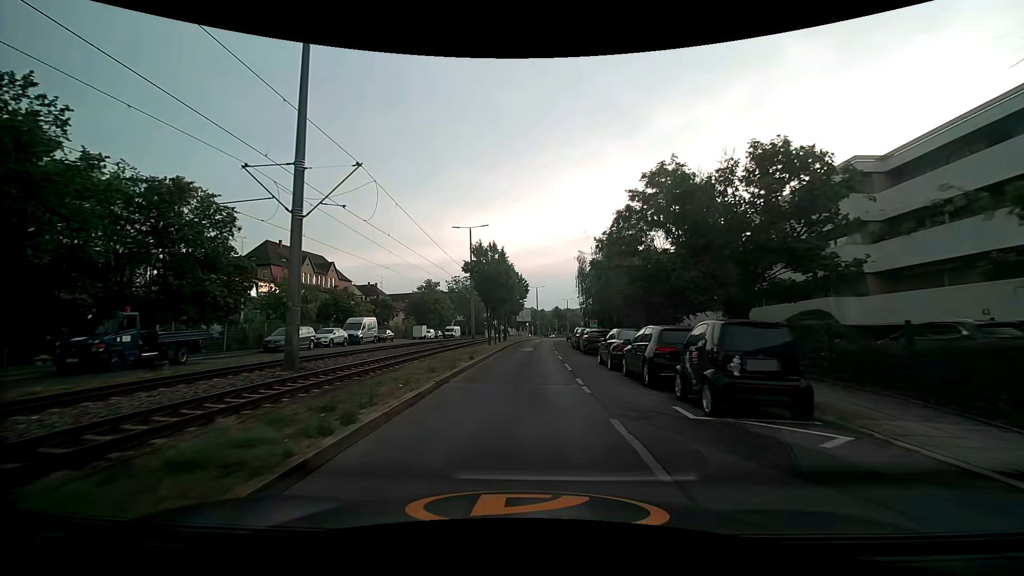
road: secondary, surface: asphalt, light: Day
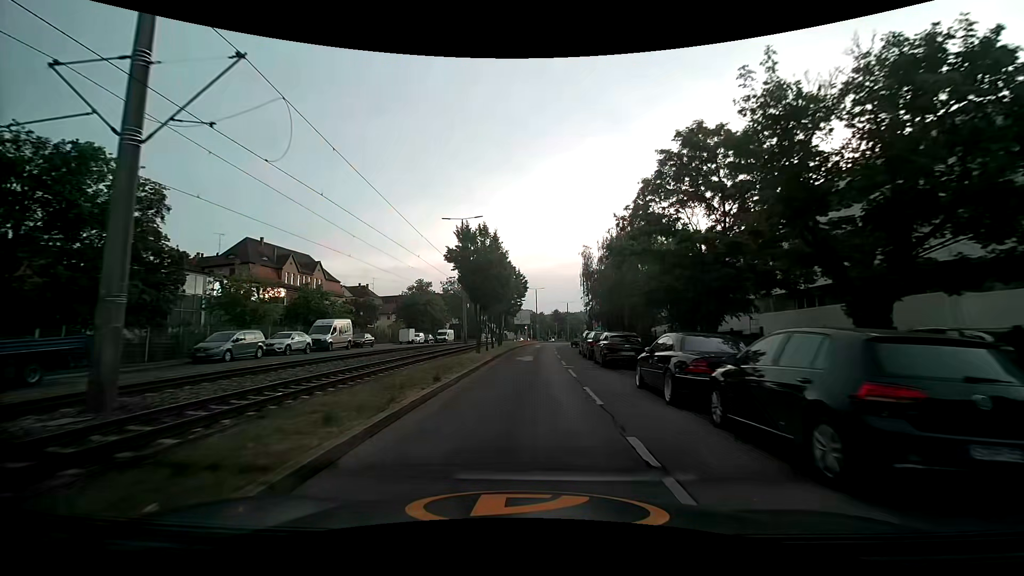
(0.0, +7.1) m; 0°
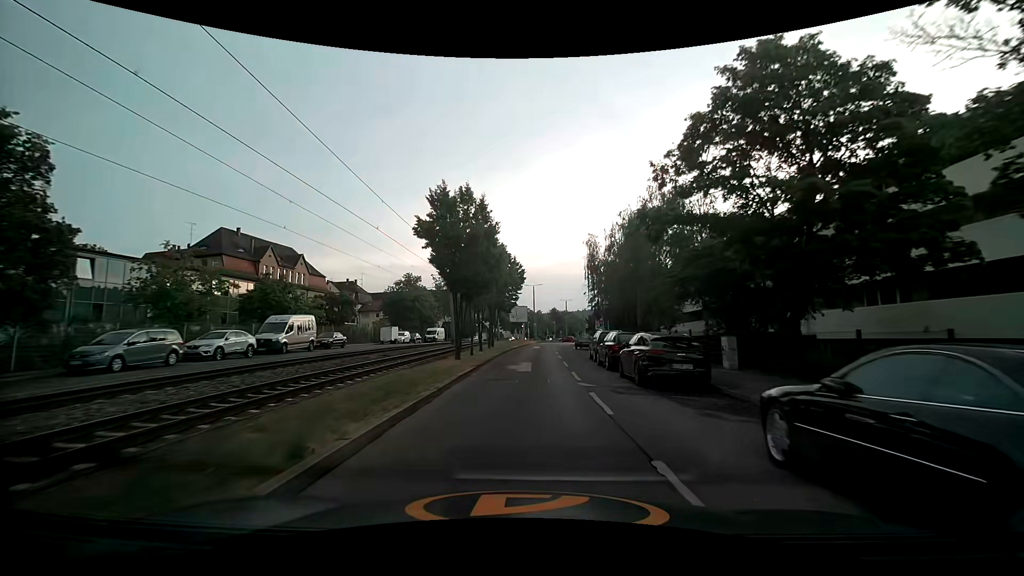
(0.0, +7.1) m; +1°
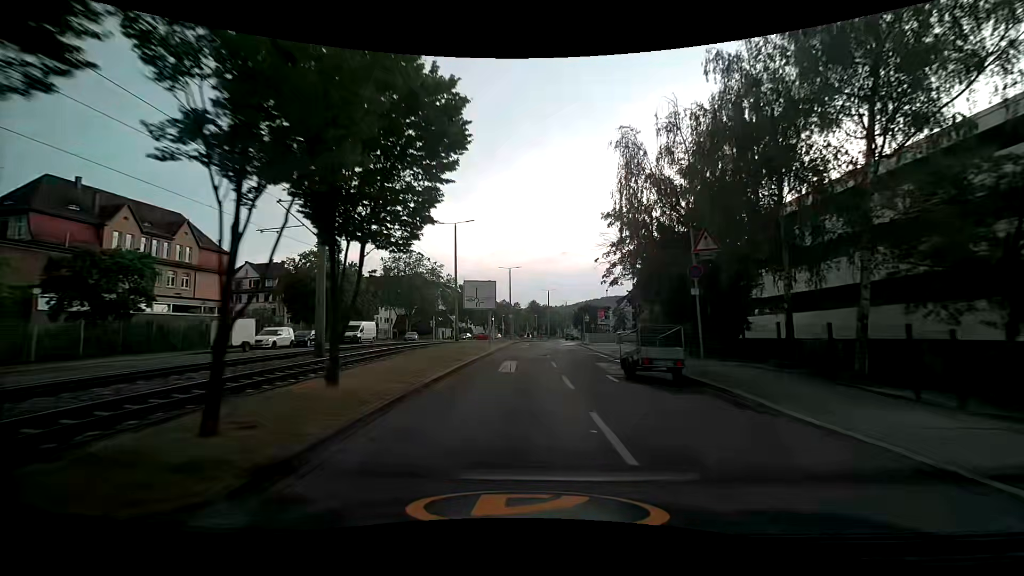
(+0.5, +27.4) m; +2°
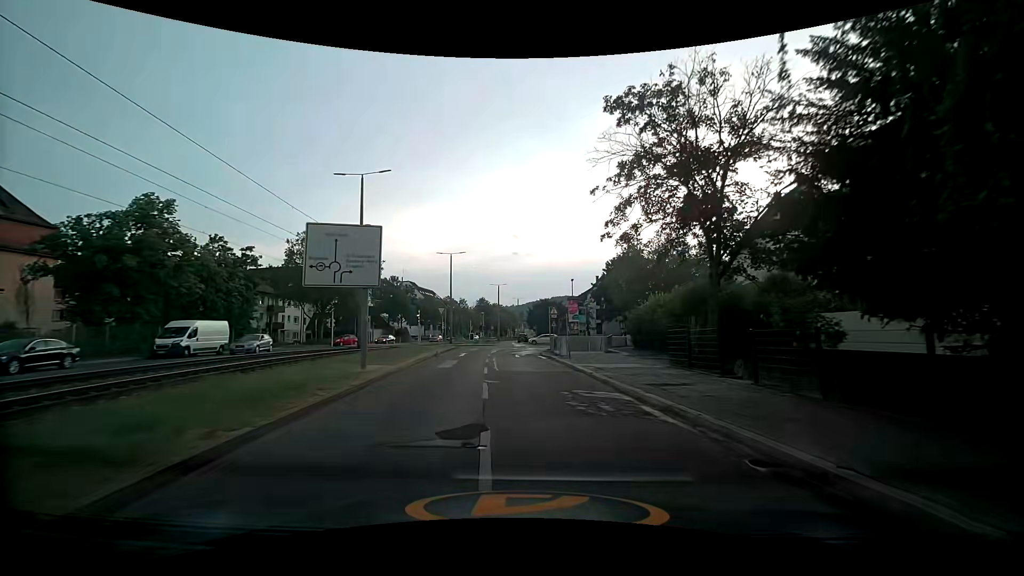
(+0.8, +18.9) m; +5°
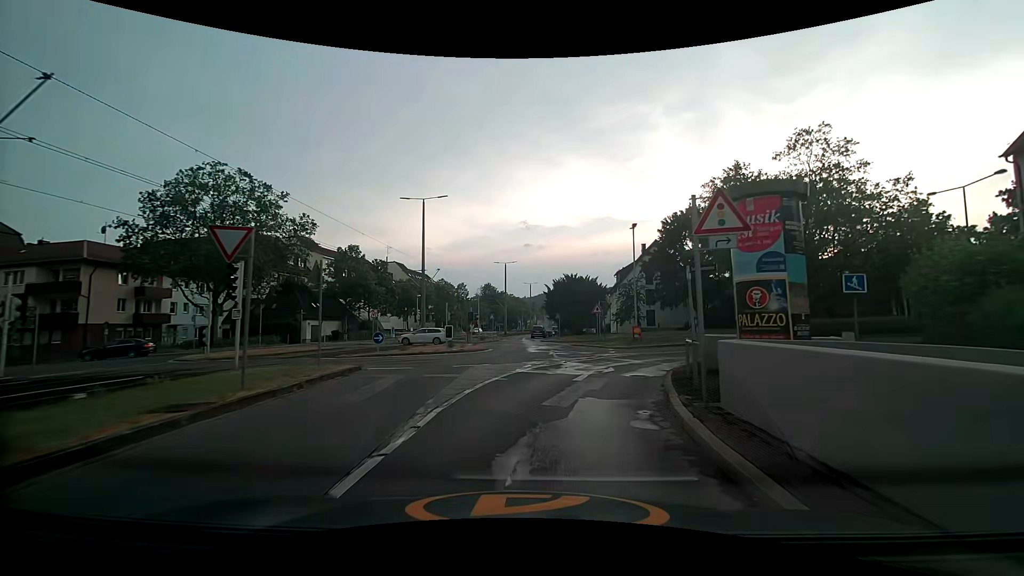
(-0.5, +30.1) m; -1°
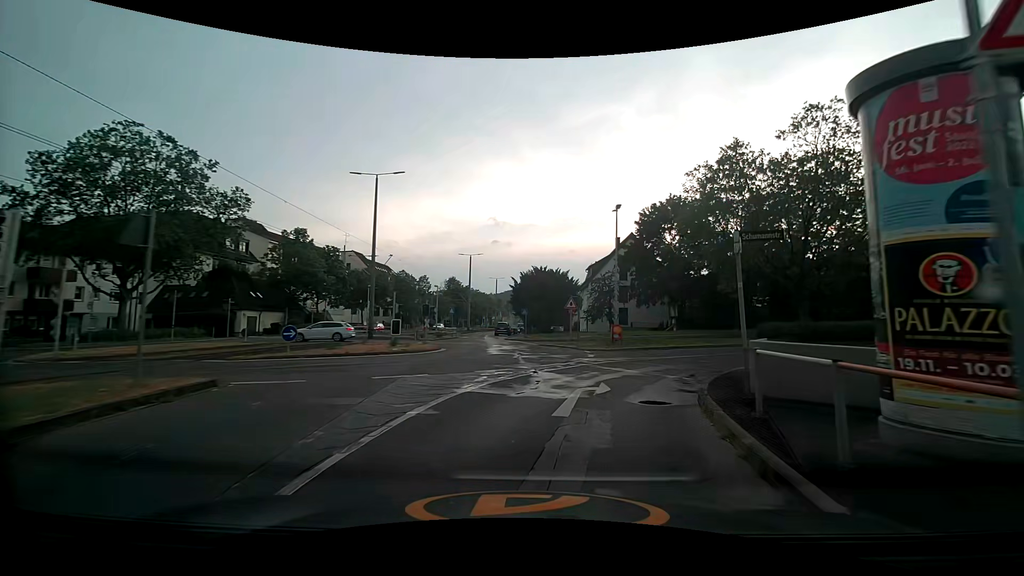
(+0.1, +5.4) m; +3°
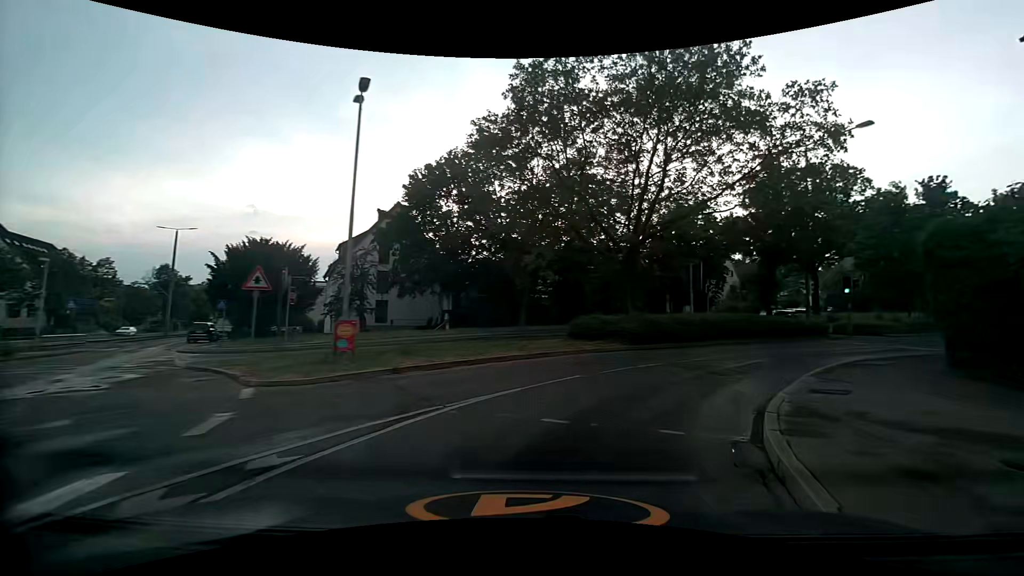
(+3.1, +14.7) m; +26°
